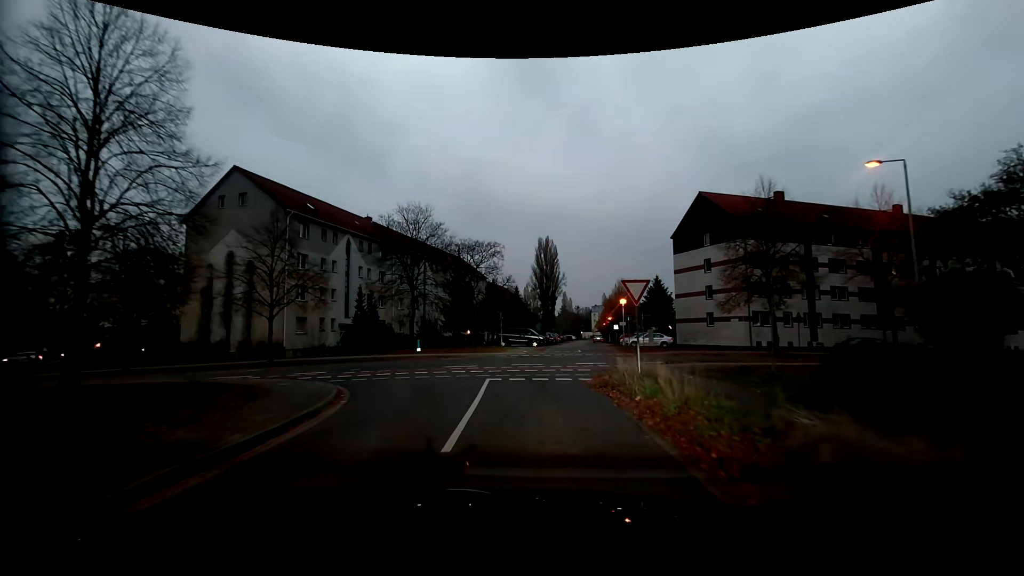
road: residential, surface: asphalt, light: Dusk
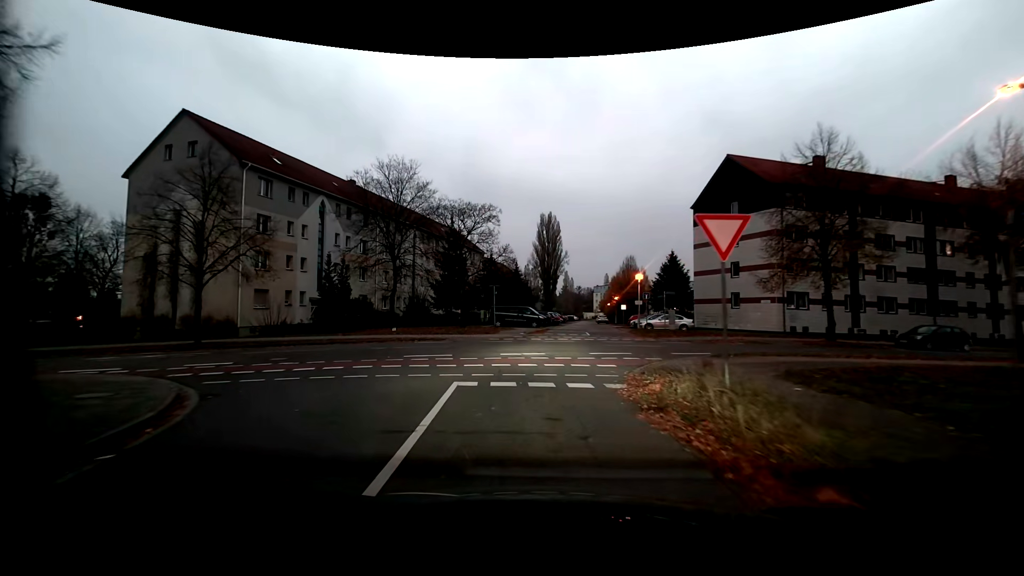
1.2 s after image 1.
(+0.2, +6.3) m; +1°
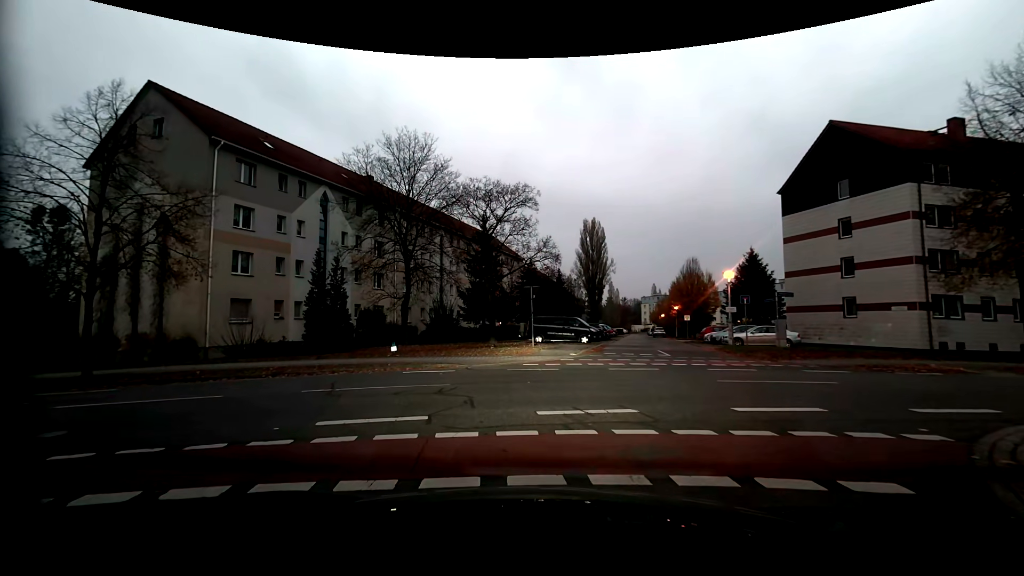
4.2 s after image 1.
(-0.2, +8.2) m; -5°
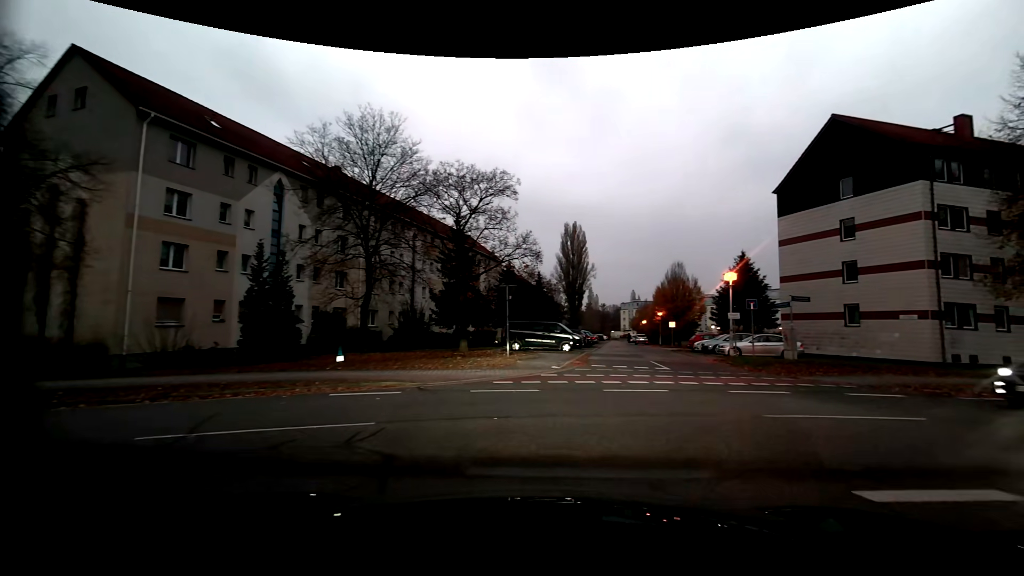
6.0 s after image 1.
(+0.1, +3.8) m; +4°
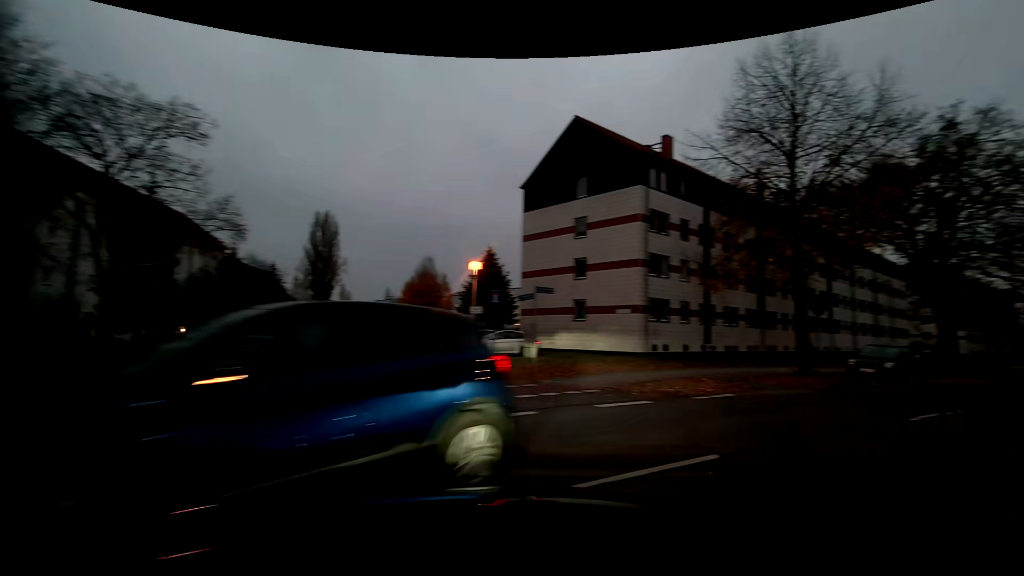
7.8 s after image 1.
(+1.0, +5.2) m; +29°
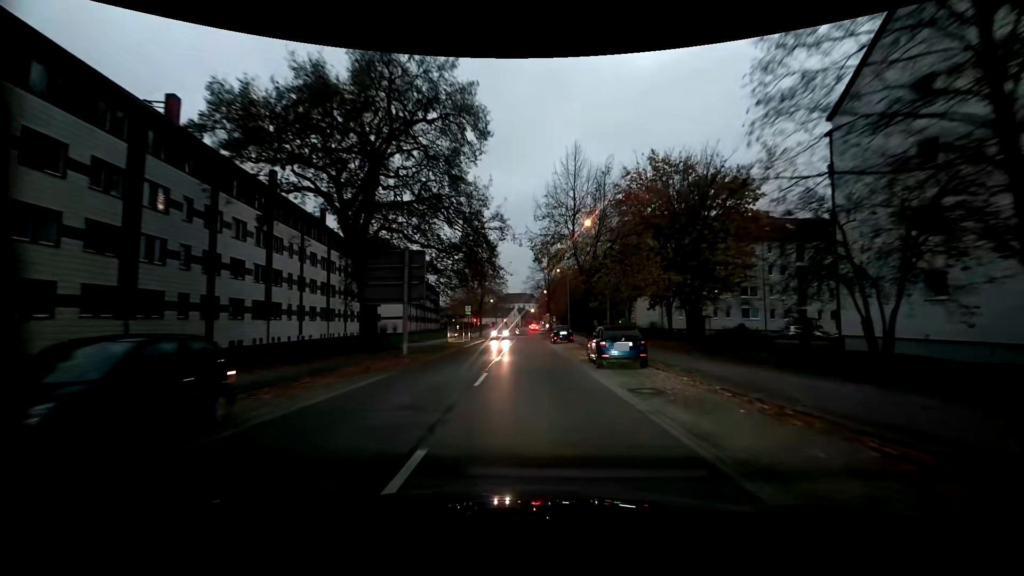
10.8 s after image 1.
(+11.2, +14.8) m; +51°
(0, +10) (0, +20) (-1, +30) (-1, +40) (-1, +50) (-2, +60) (-1, +70) (-1, +80) (-1, +90) (-3, +100) m
